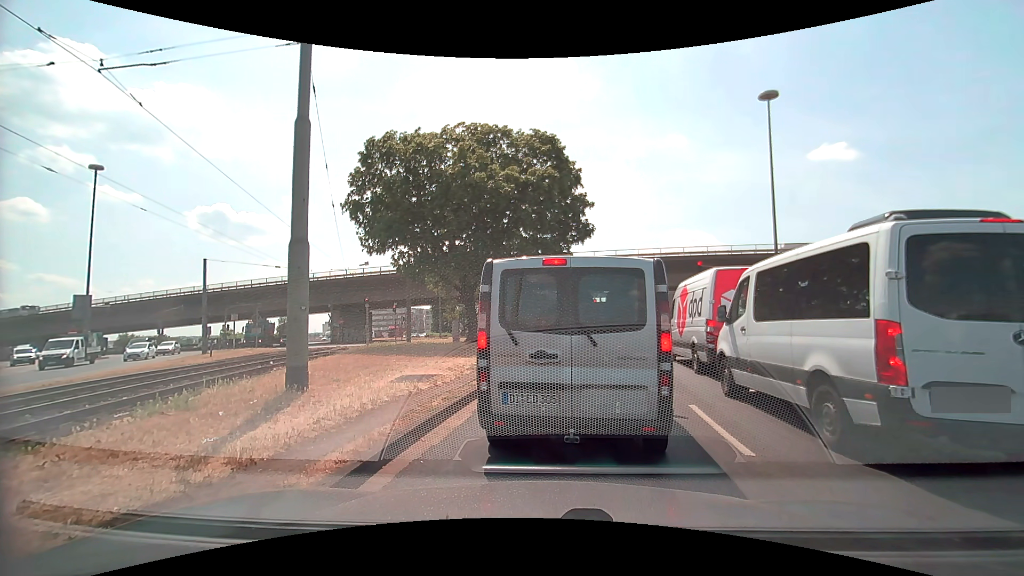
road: primary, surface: asphalt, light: Day
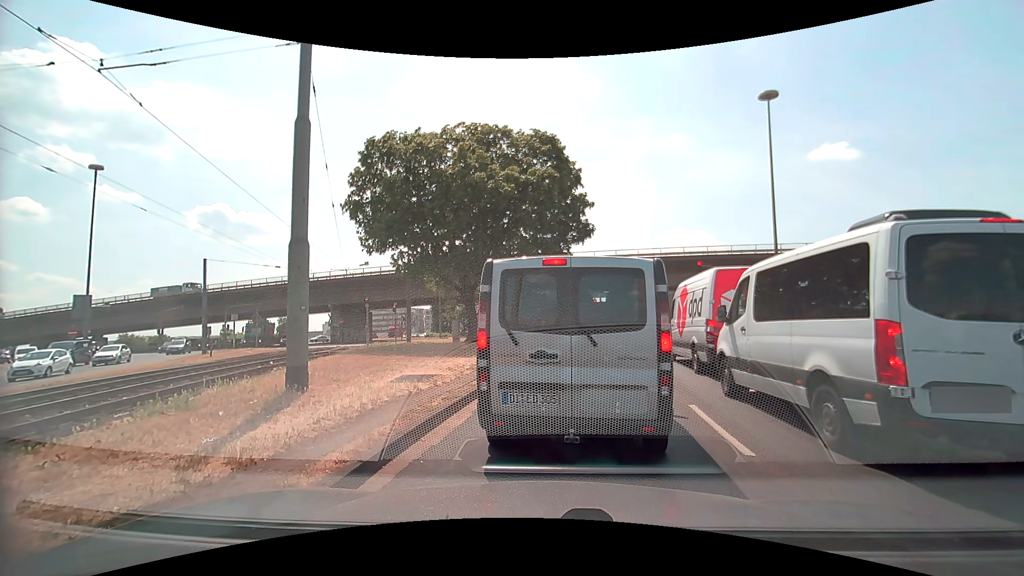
(0.0, 0.0) m; 0°
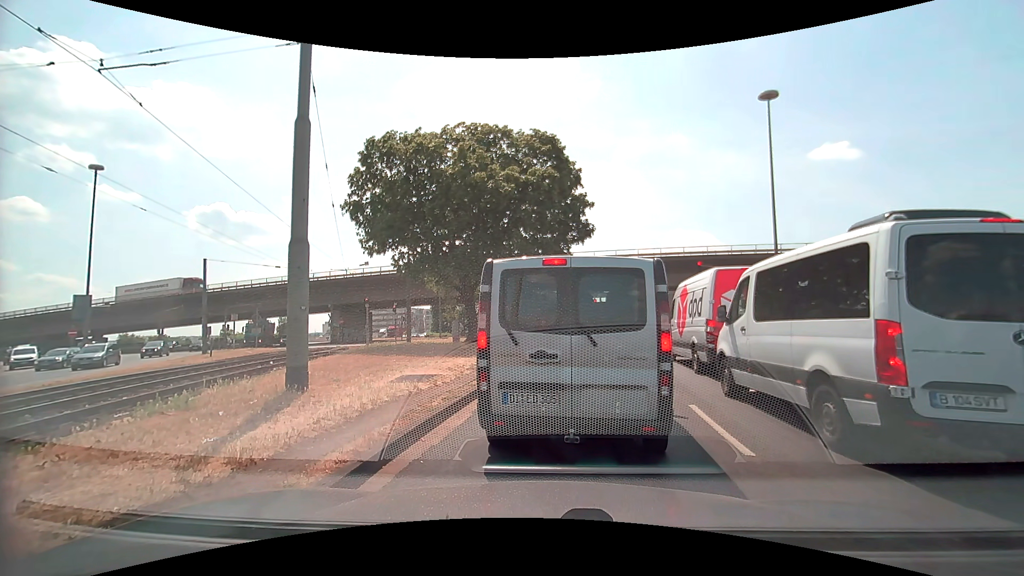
(0.0, 0.0) m; 0°
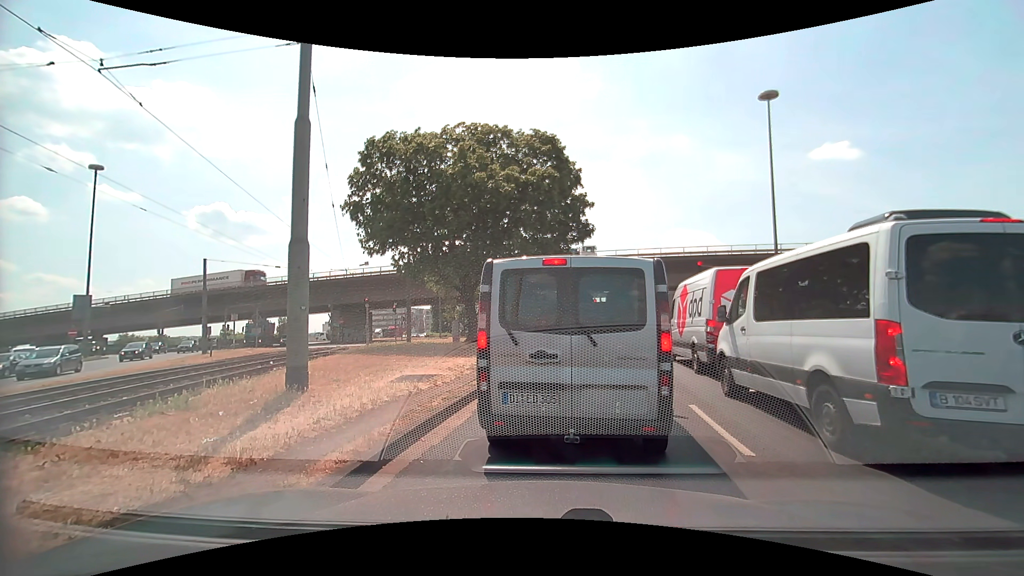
(0.0, 0.0) m; 0°
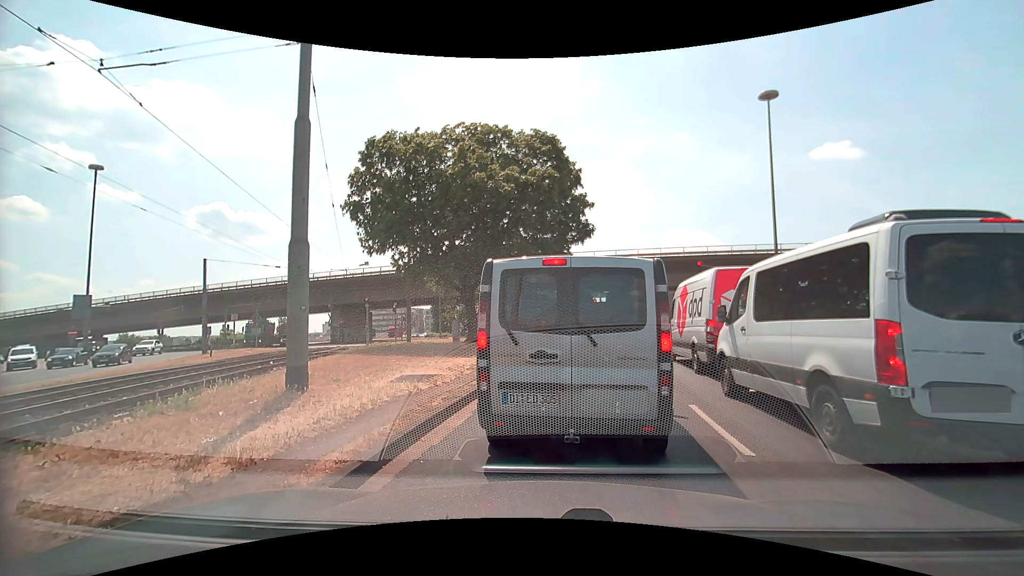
(0.0, 0.0) m; 0°
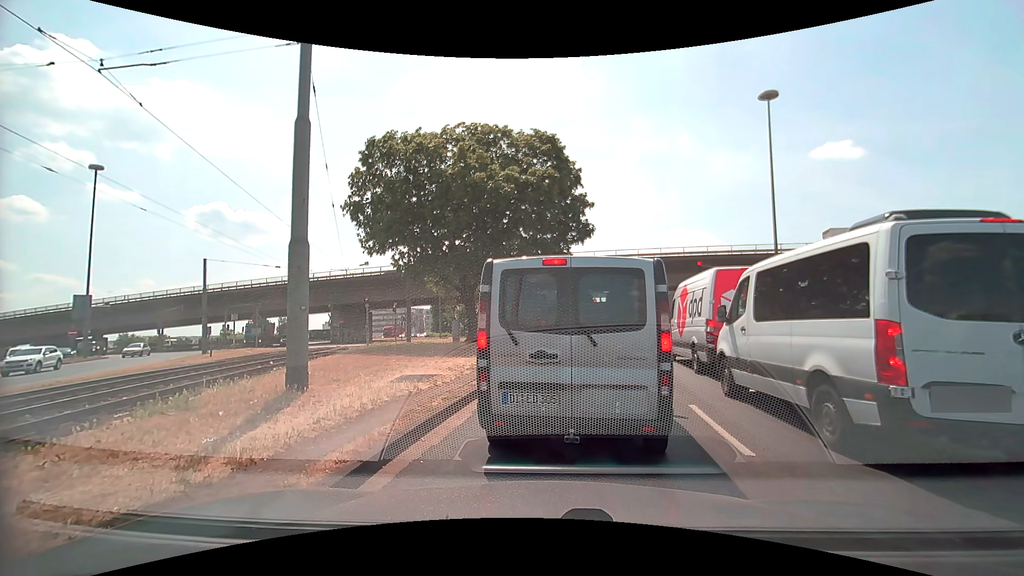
(0.0, 0.0) m; 0°
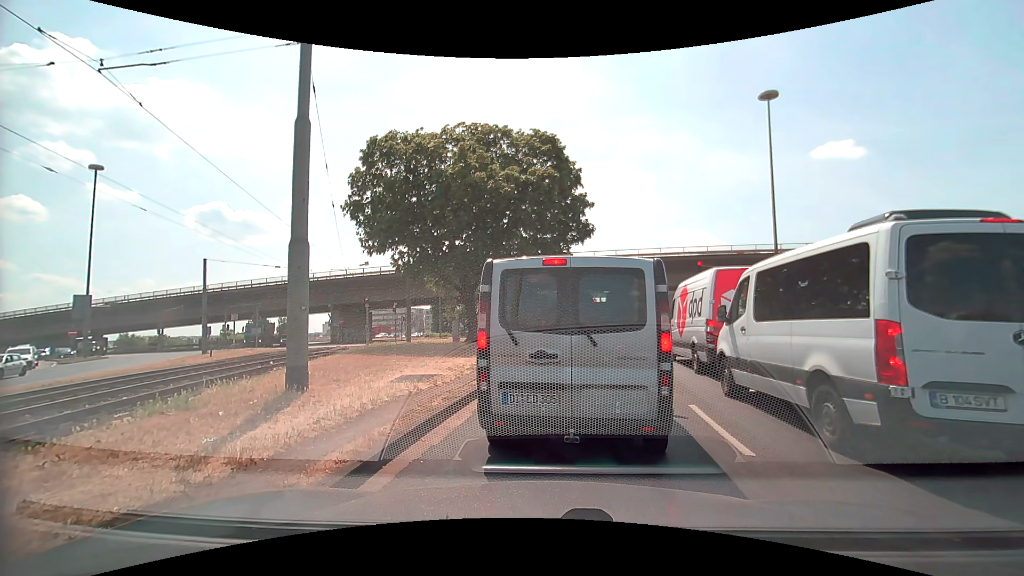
(0.0, 0.0) m; 0°
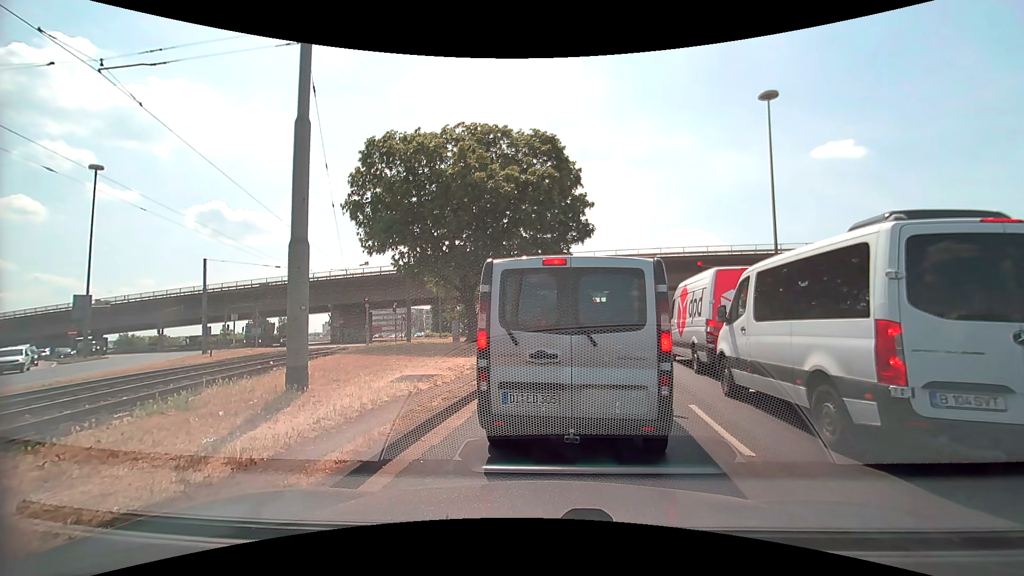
(0.0, 0.0) m; 0°
(+1, +10) (+2, +20) (+4, +30) (+6, +39) (+9, +49) (+11, +59) (+13, +69) (+14, +79) (+14, +89) (+13, +99) m
